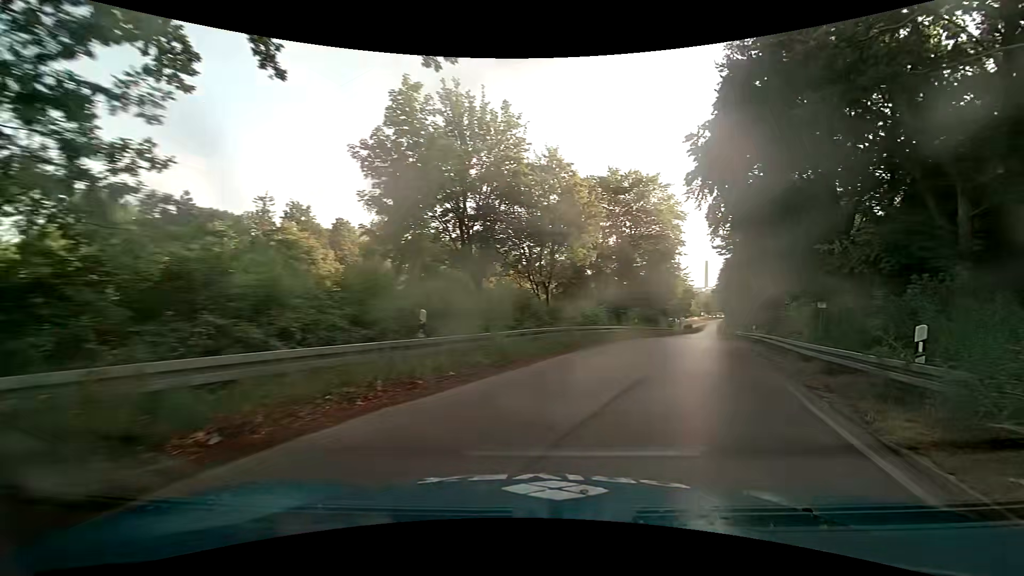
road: trunk_link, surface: asphalt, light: Day
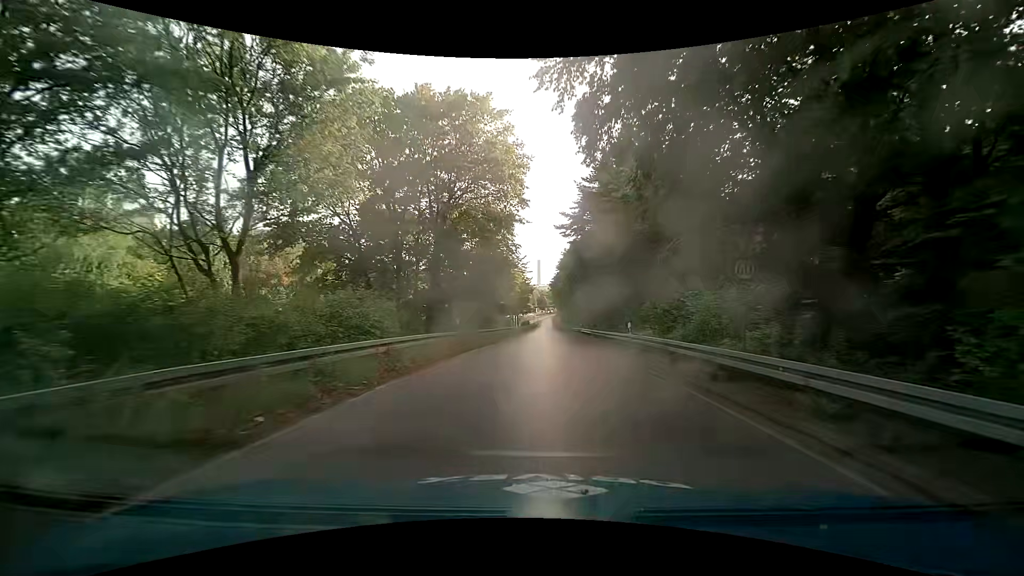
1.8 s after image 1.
(+3.3, +14.9) m; +18°
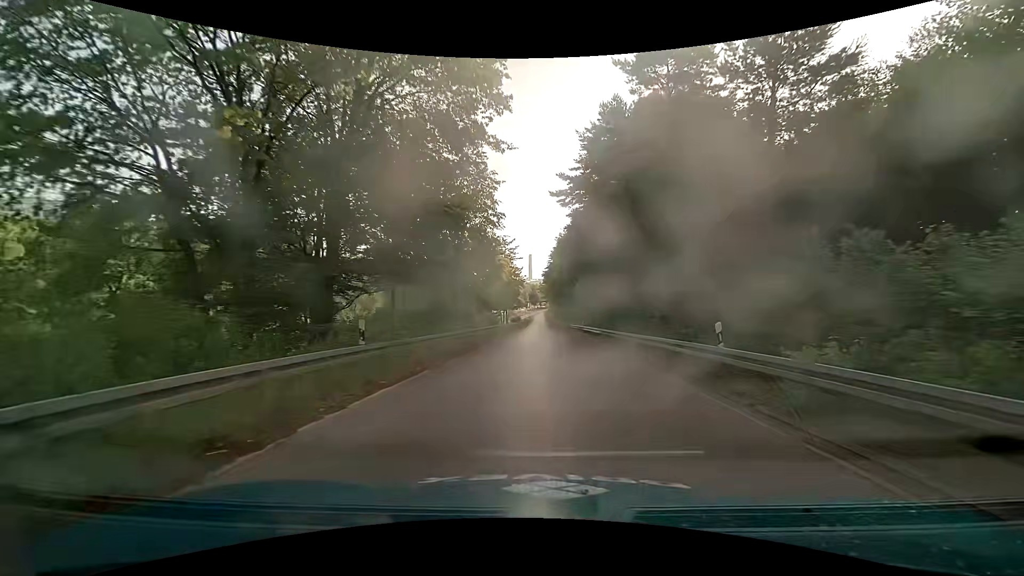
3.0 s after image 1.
(+0.1, +12.2) m; 0°
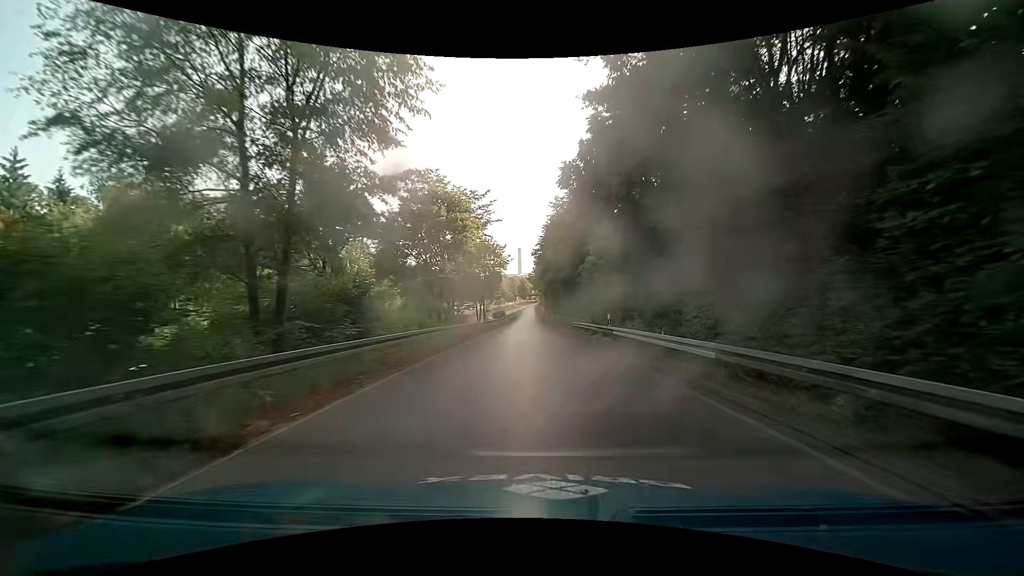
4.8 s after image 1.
(+0.6, +21.6) m; +1°
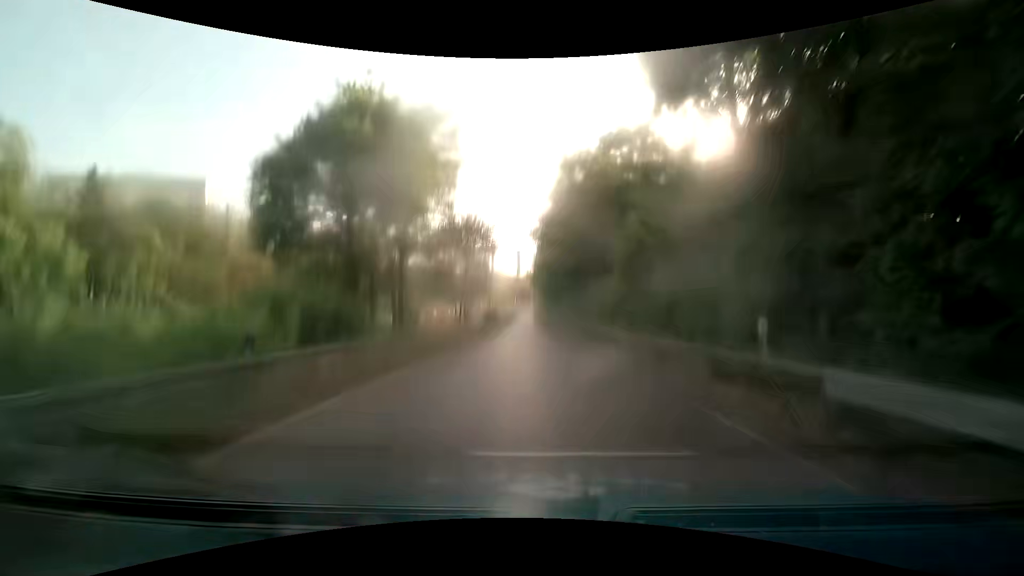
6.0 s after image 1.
(+0.3, +16.3) m; +1°
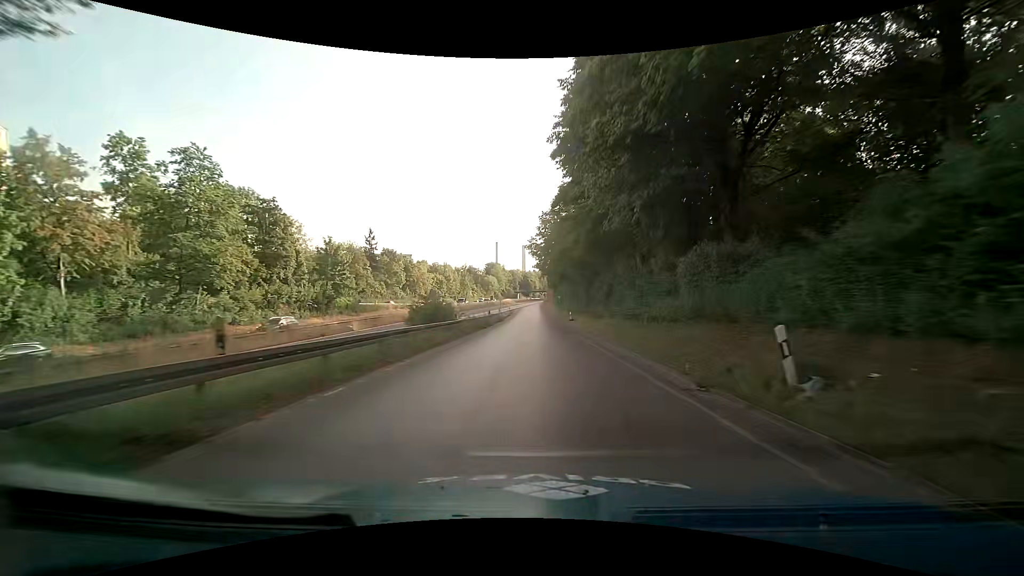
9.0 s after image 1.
(-0.1, +45.1) m; -1°
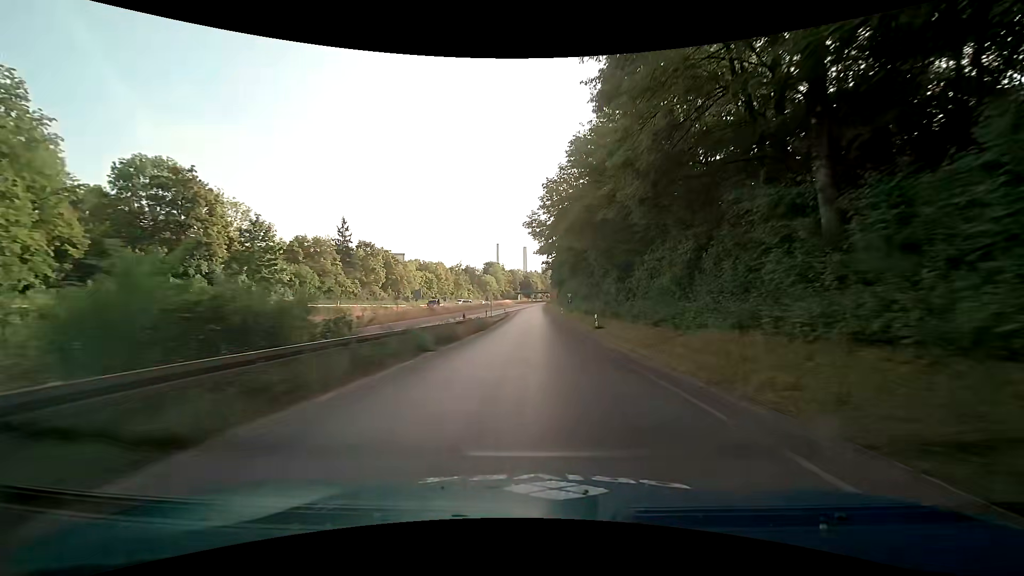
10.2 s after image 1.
(+0.1, +19.4) m; 0°
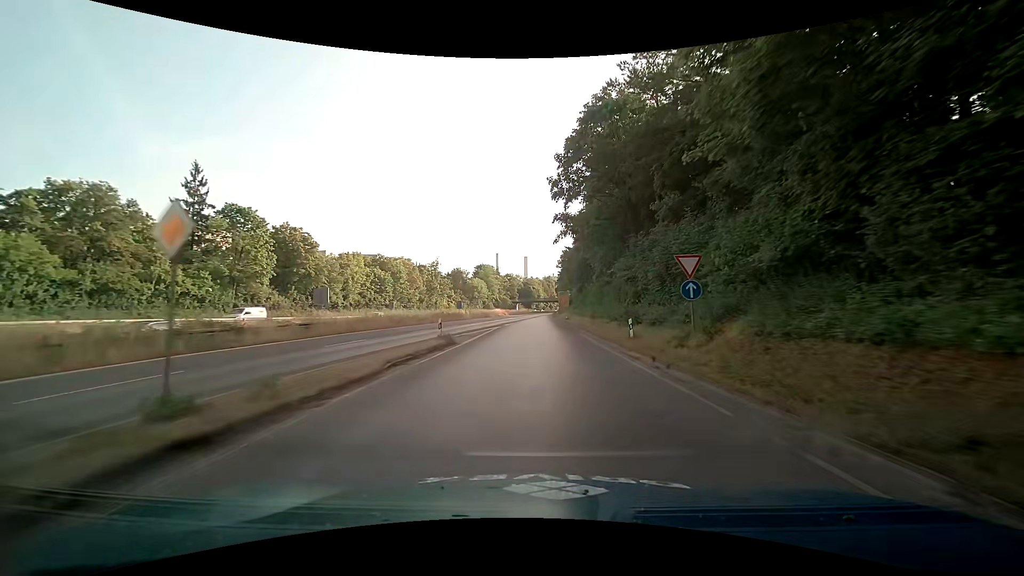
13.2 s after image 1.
(-0.3, +49.3) m; -1°
